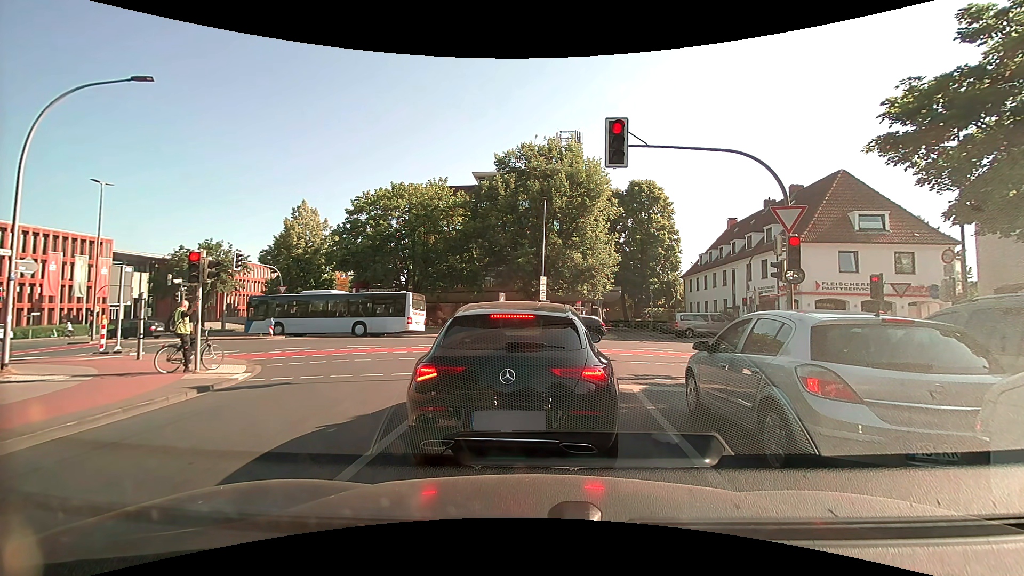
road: secondary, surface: asphalt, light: Day
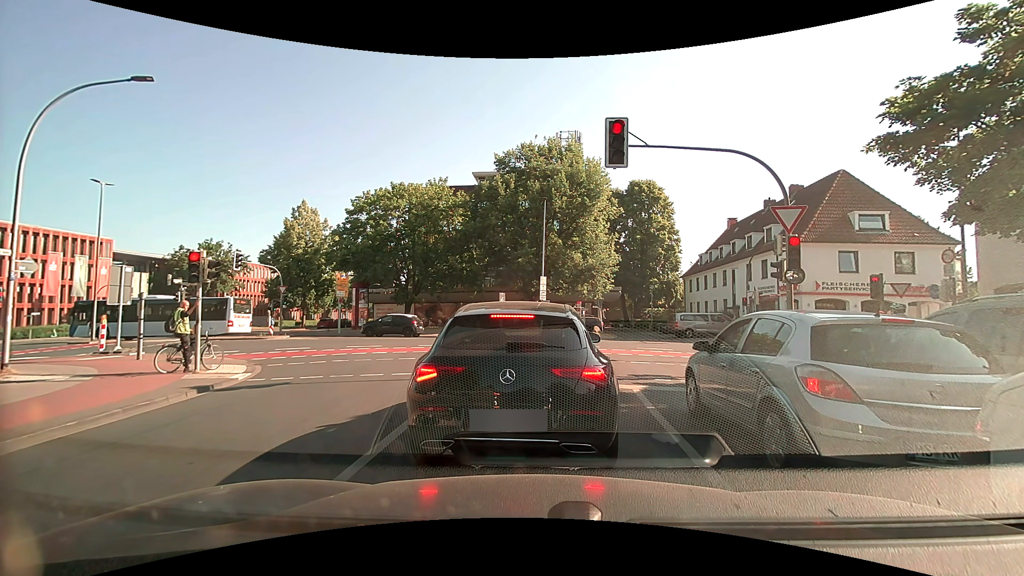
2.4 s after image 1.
(0.0, 0.0) m; 0°
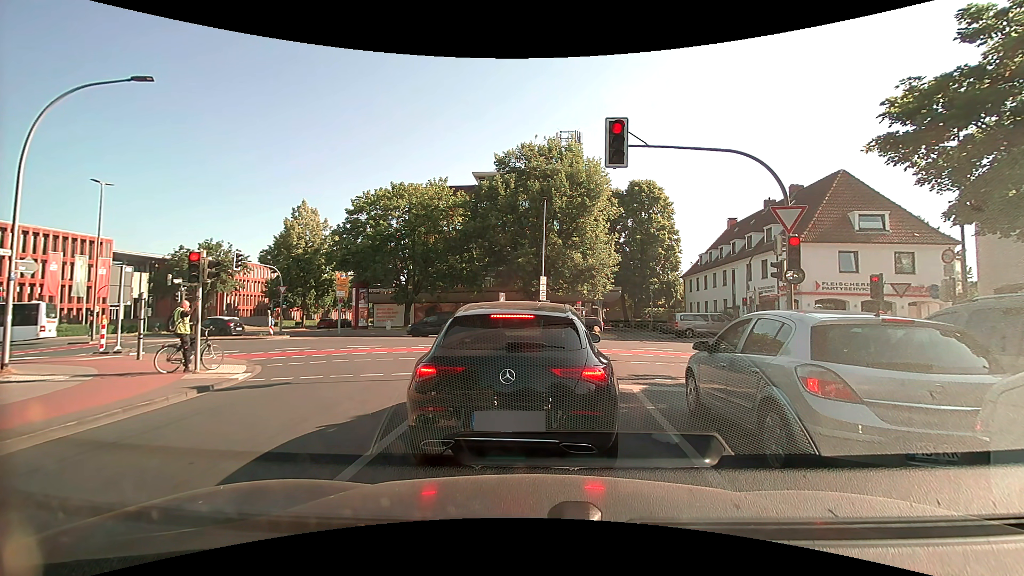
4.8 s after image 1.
(0.0, 0.0) m; 0°
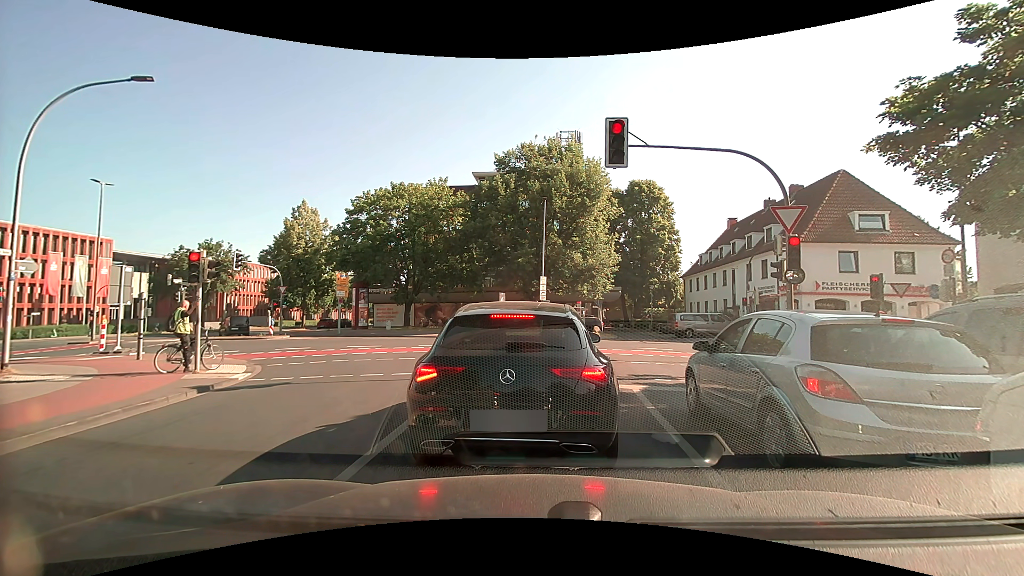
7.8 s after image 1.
(0.0, 0.0) m; 0°
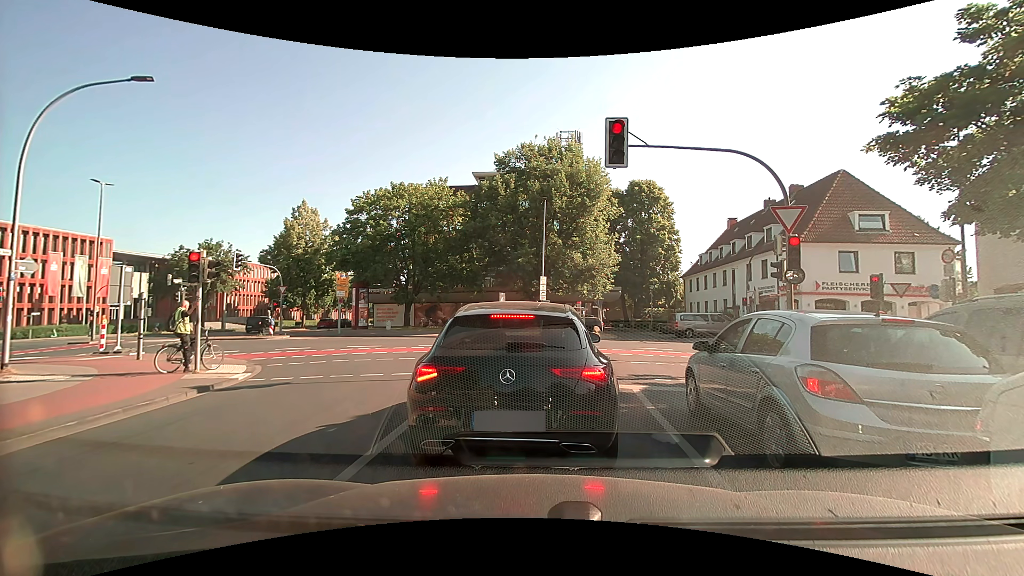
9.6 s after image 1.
(0.0, 0.0) m; 0°
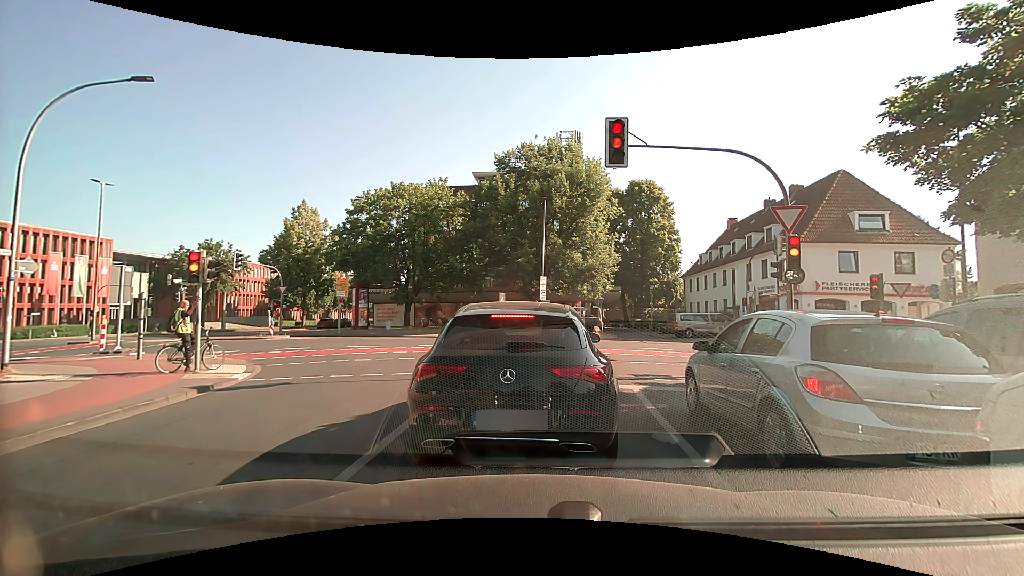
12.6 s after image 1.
(0.0, 0.0) m; 0°
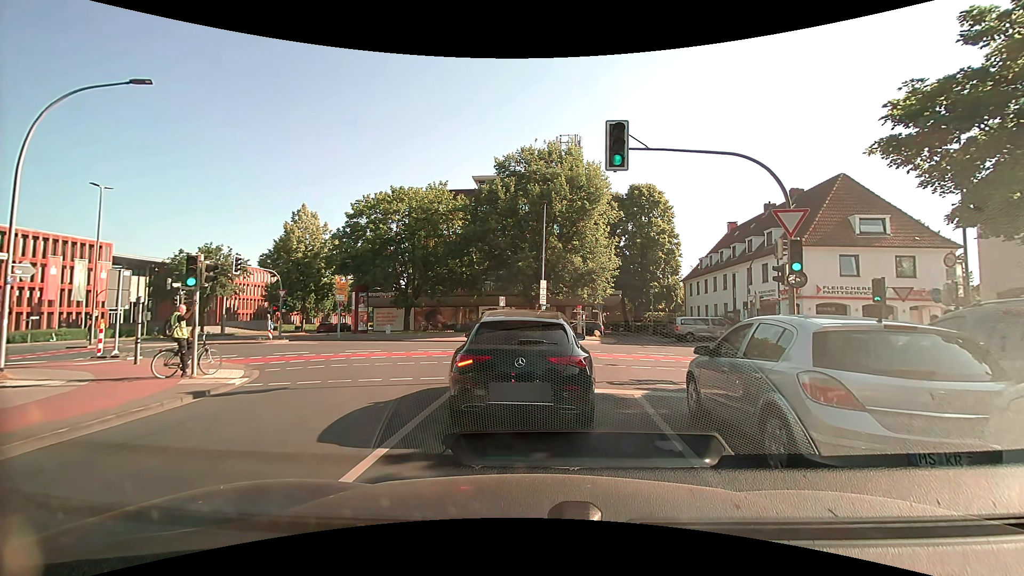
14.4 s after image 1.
(0.0, +0.1) m; 0°
